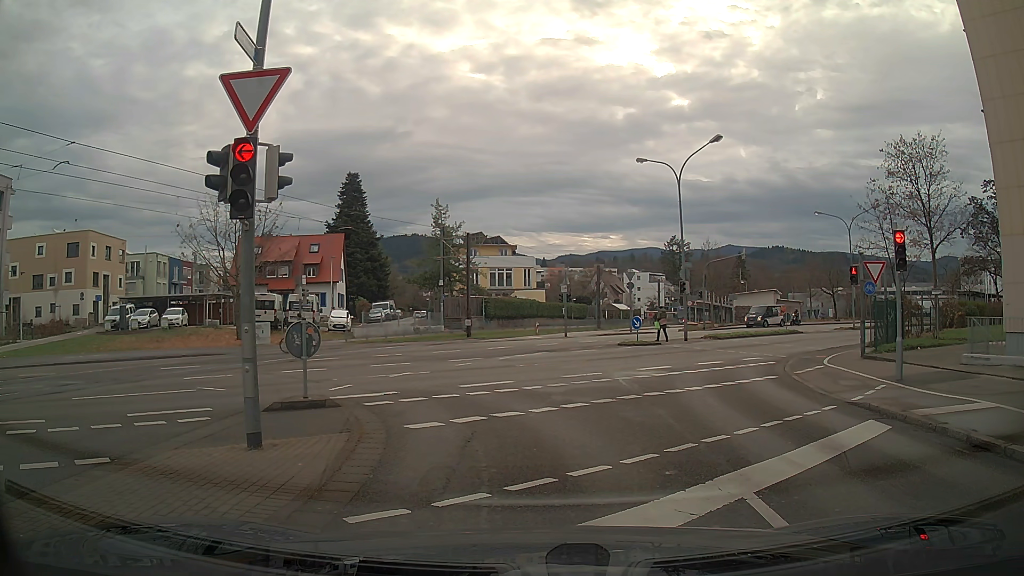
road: residential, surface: asphalt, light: Day
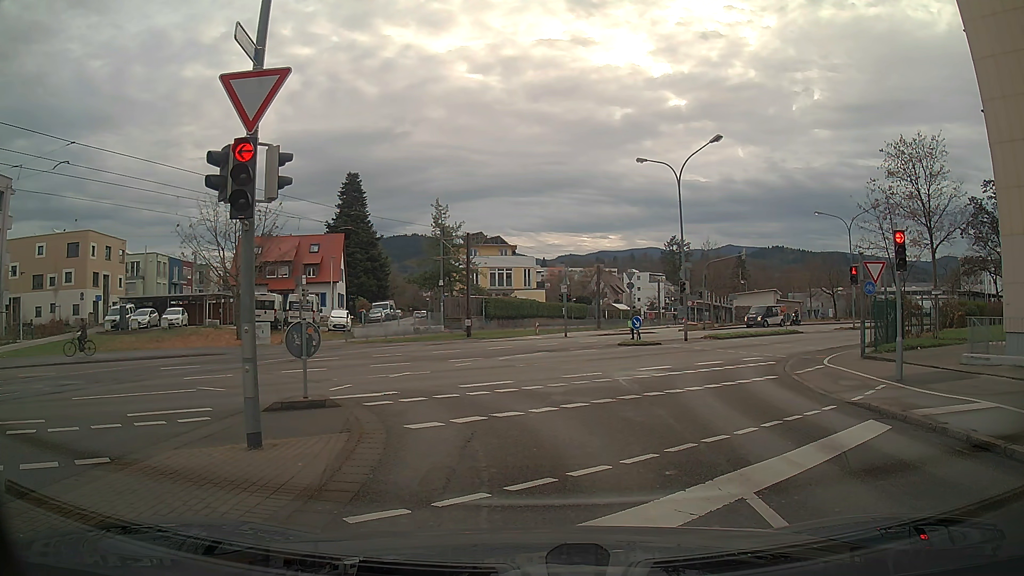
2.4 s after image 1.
(0.0, 0.0) m; 0°
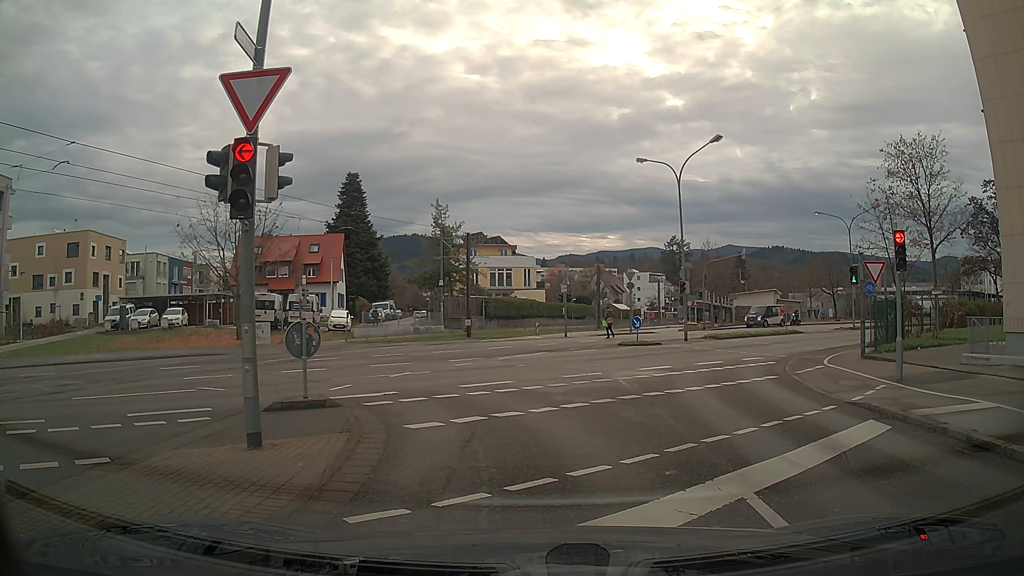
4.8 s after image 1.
(0.0, 0.0) m; 0°
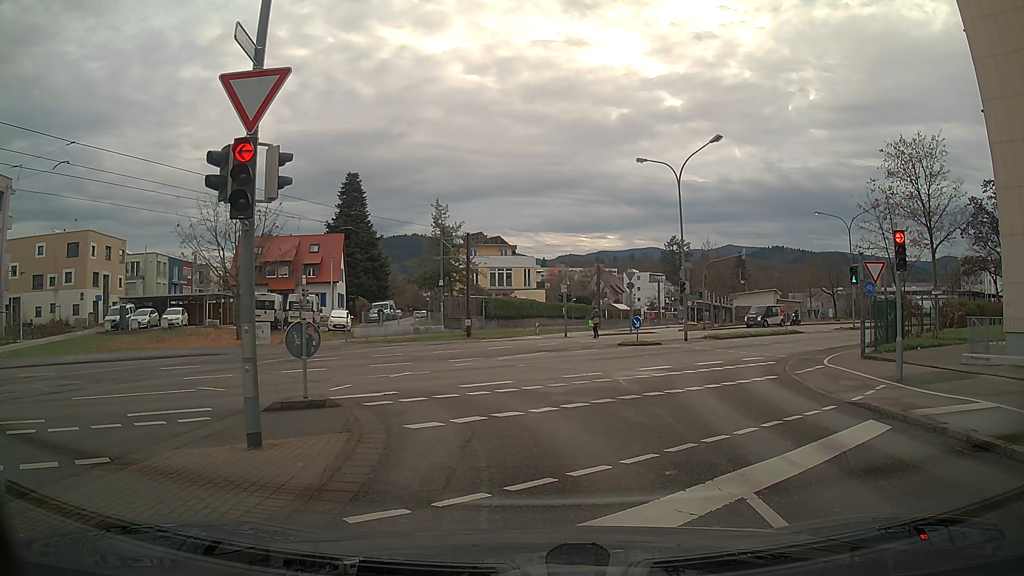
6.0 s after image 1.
(0.0, 0.0) m; 0°
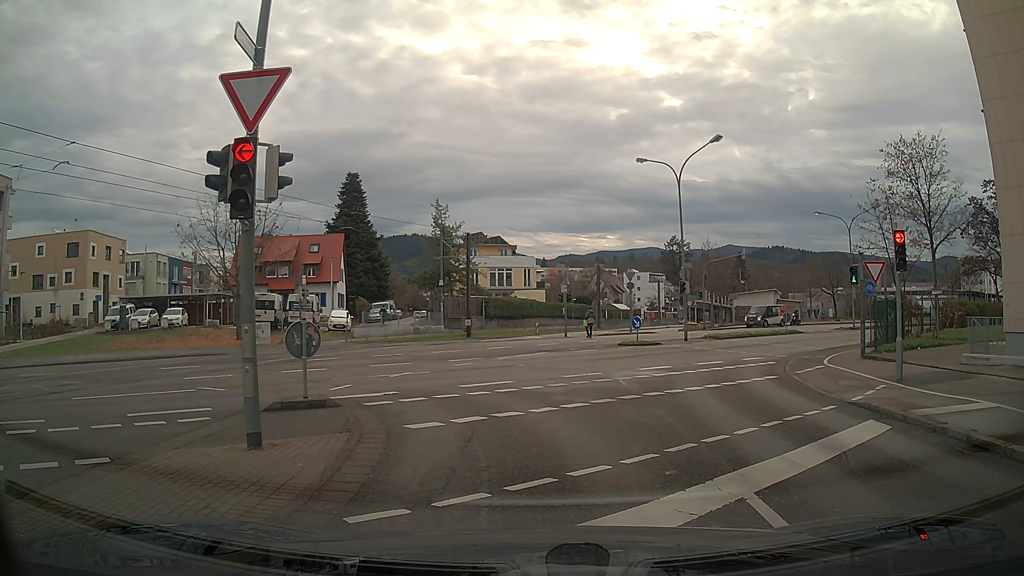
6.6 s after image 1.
(0.0, 0.0) m; 0°
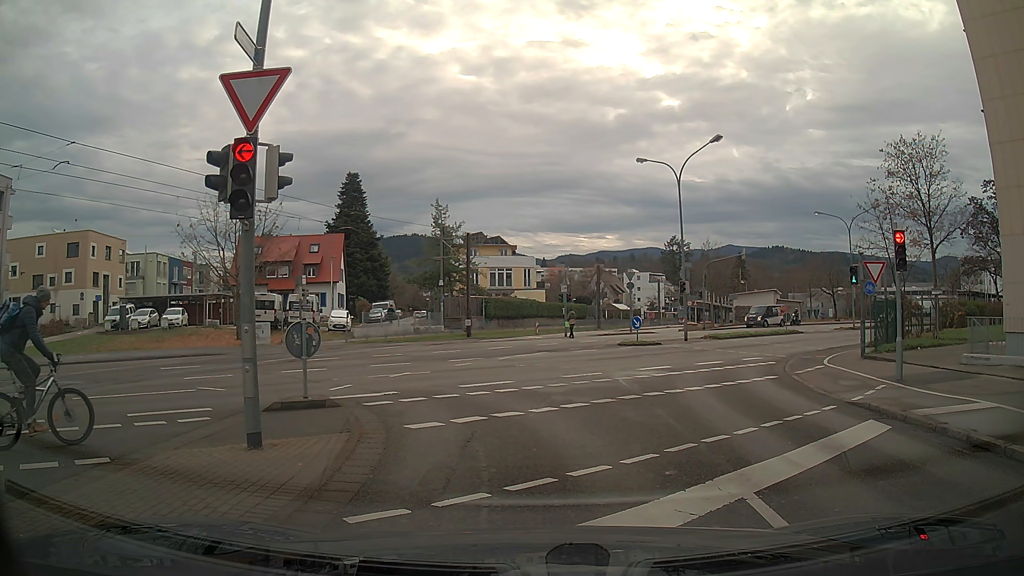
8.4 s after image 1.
(0.0, 0.0) m; 0°
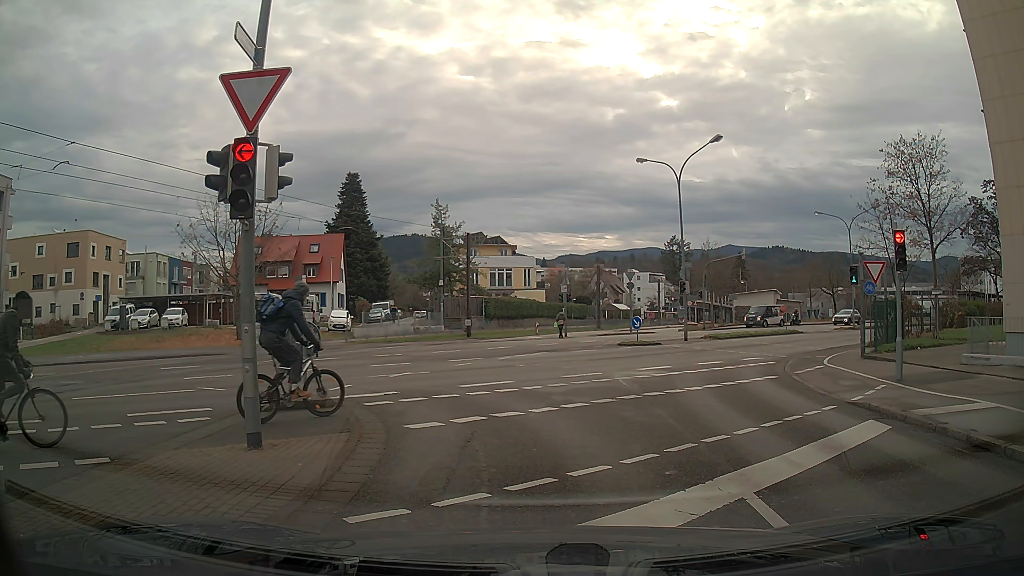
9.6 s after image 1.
(0.0, 0.0) m; 0°
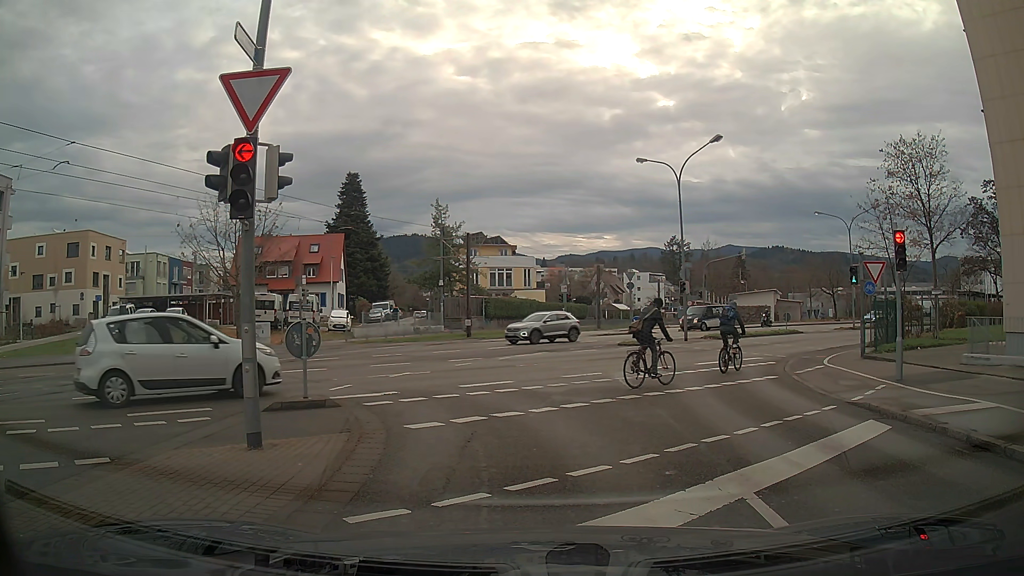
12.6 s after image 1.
(0.0, 0.0) m; 0°
